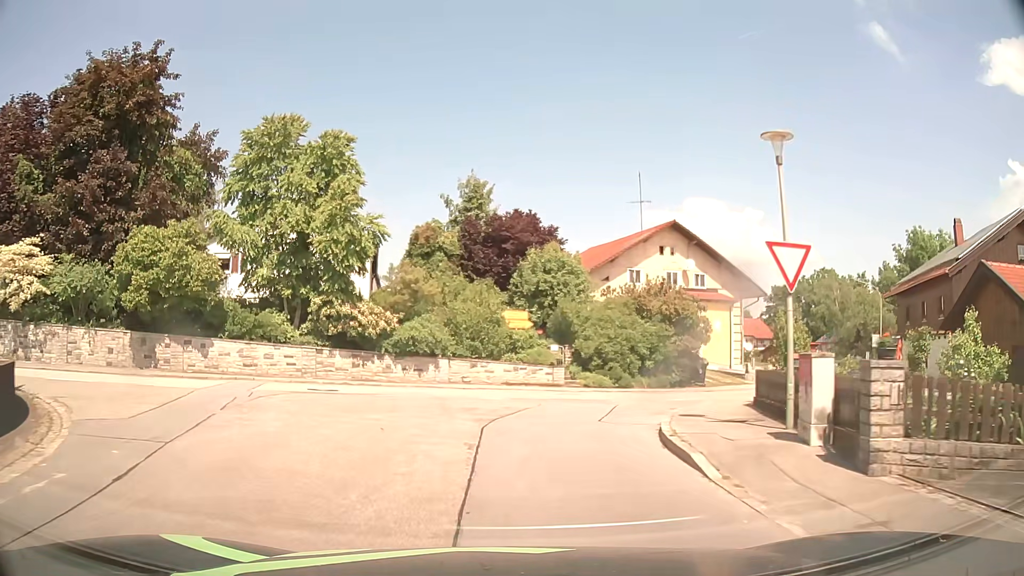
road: tertiary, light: Day
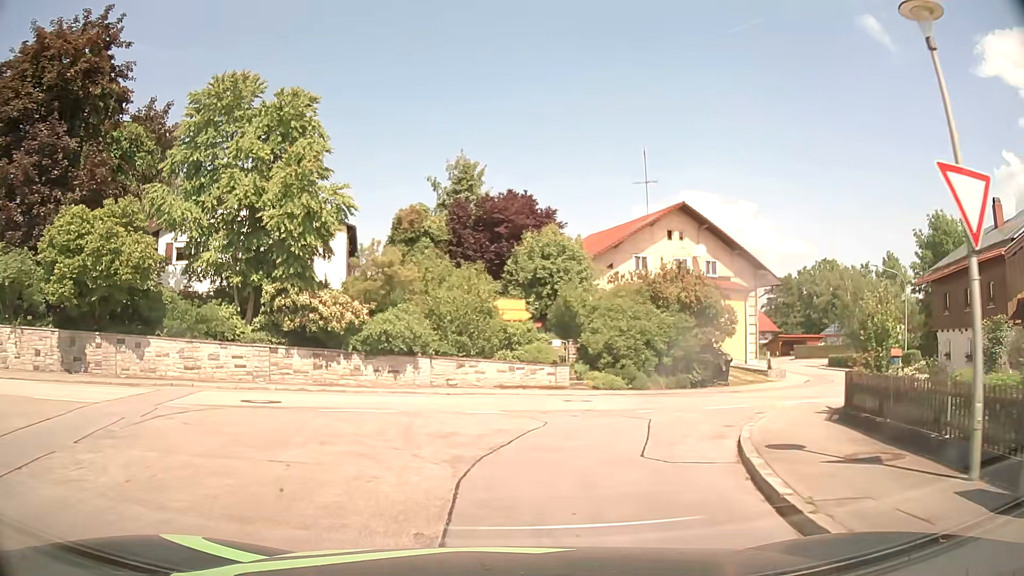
(0.0, +4.5) m; +1°
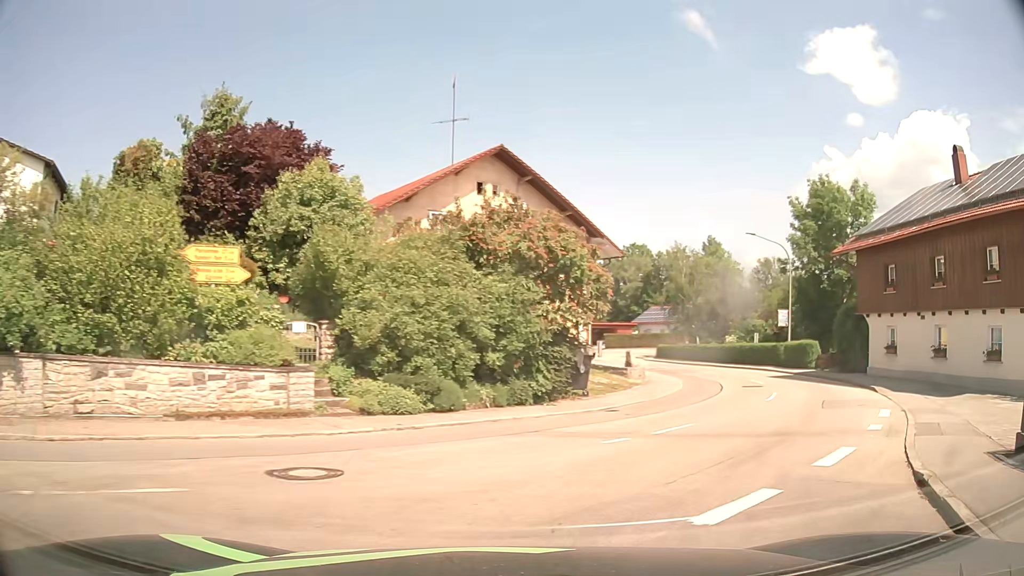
(+1.3, +11.4) m; +17°
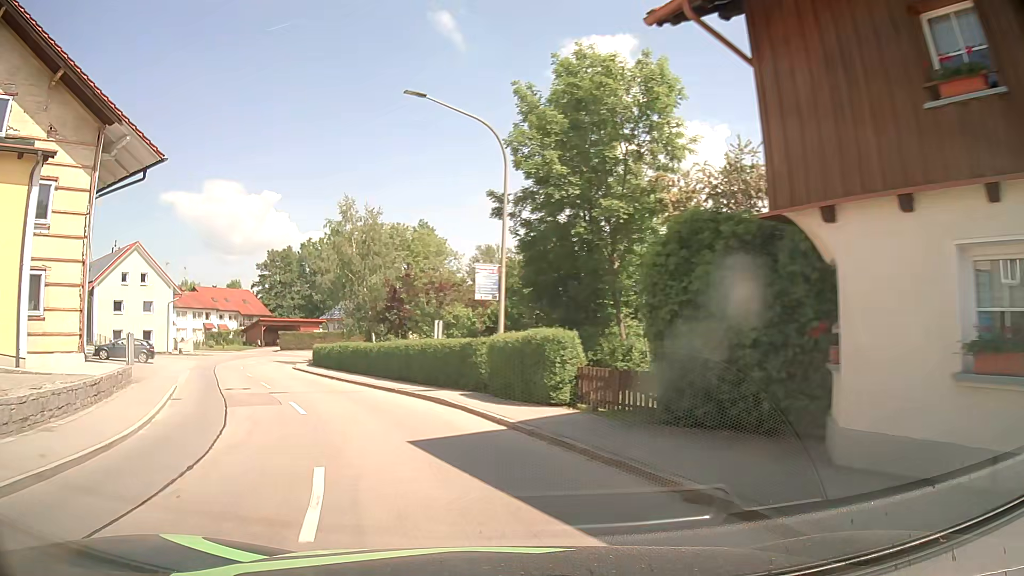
(+9.1, +20.3) m; +24°
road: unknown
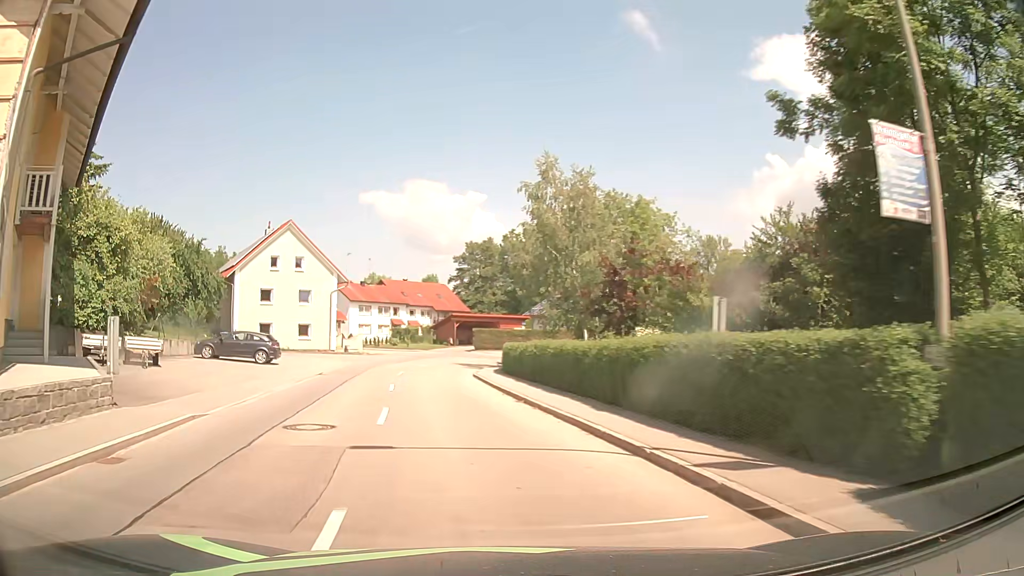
(-1.8, +11.4) m; -18°
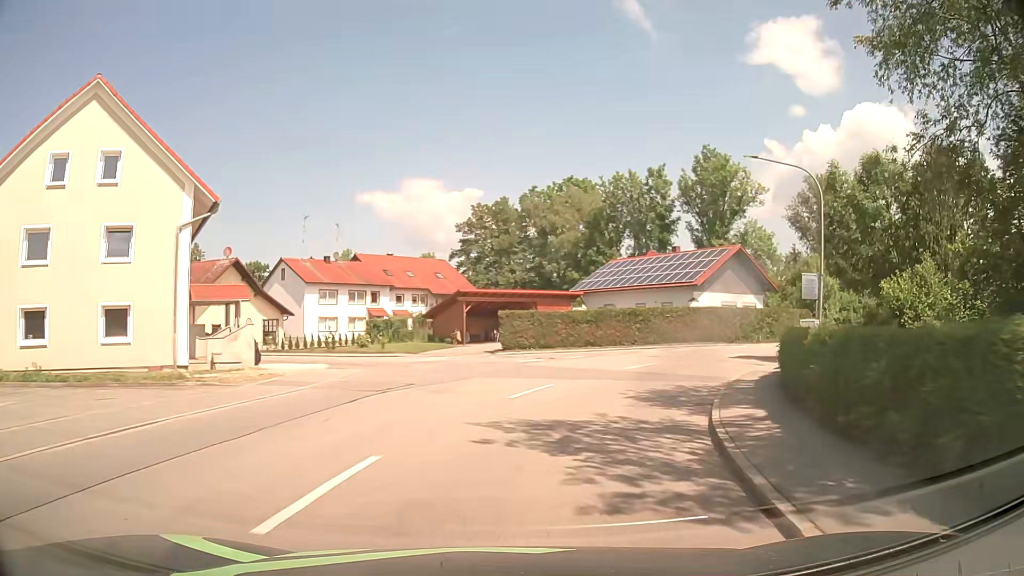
(-2.9, +33.1) m; 0°
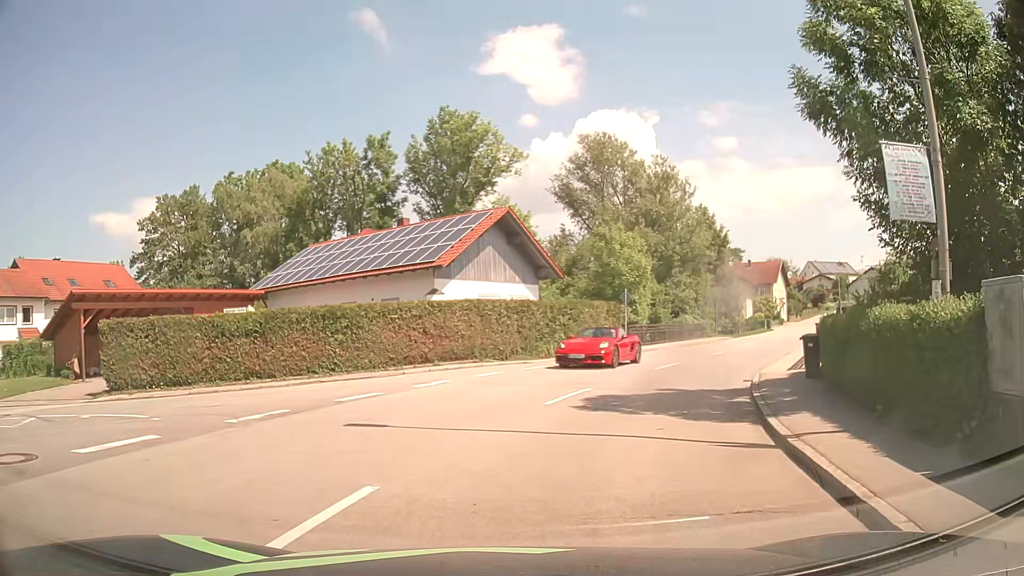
(+3.3, +17.3) m; +24°
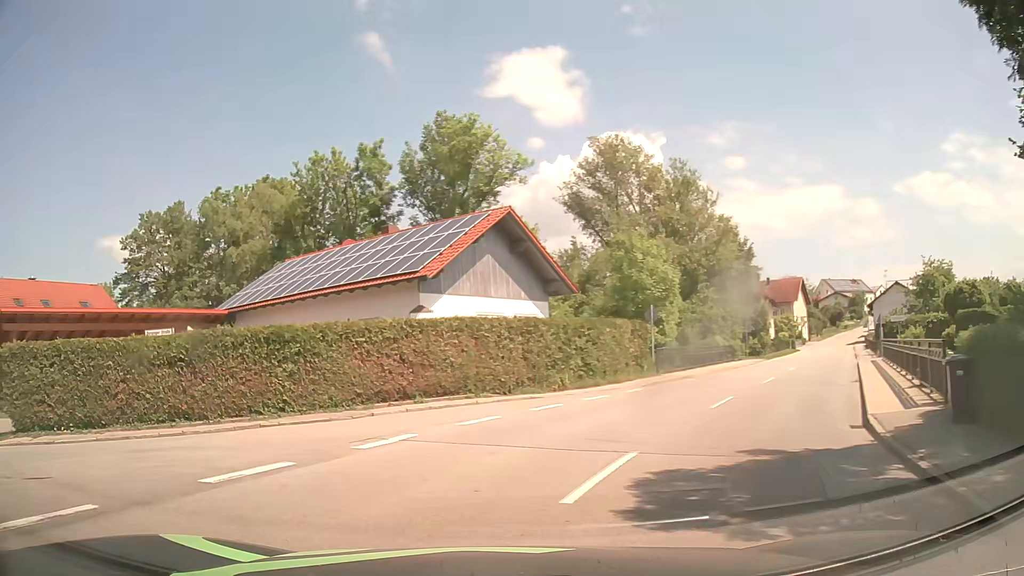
(+0.3, +5.5) m; -1°
(-5, +8) (-14, +11) (-24, +11) (-34, +10) (-44, +9) (-54, +7) (-64, +6) (-74, +5) (-84, +4) (-94, +3) m
